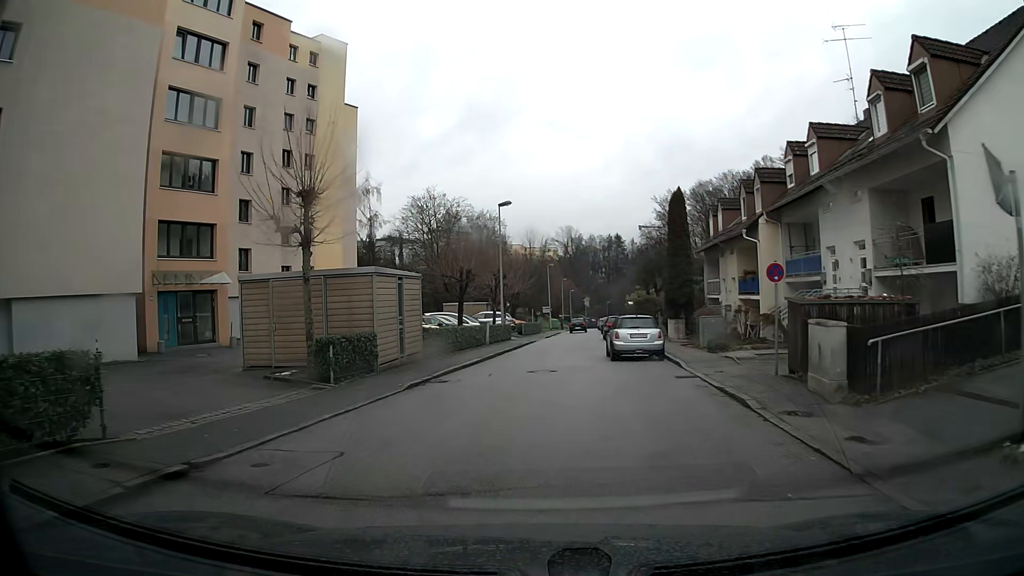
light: Day
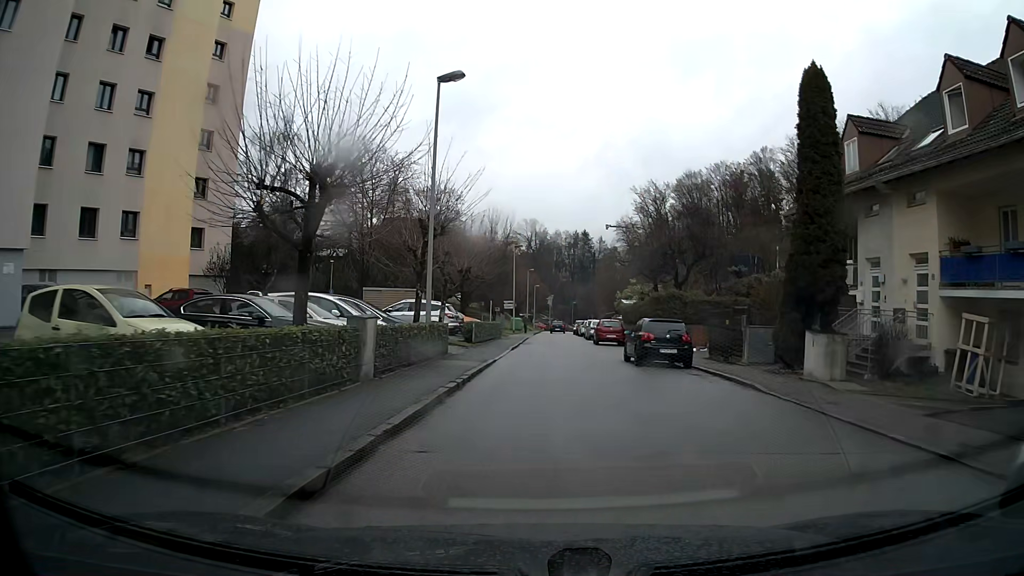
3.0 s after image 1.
(+0.4, +21.2) m; +6°
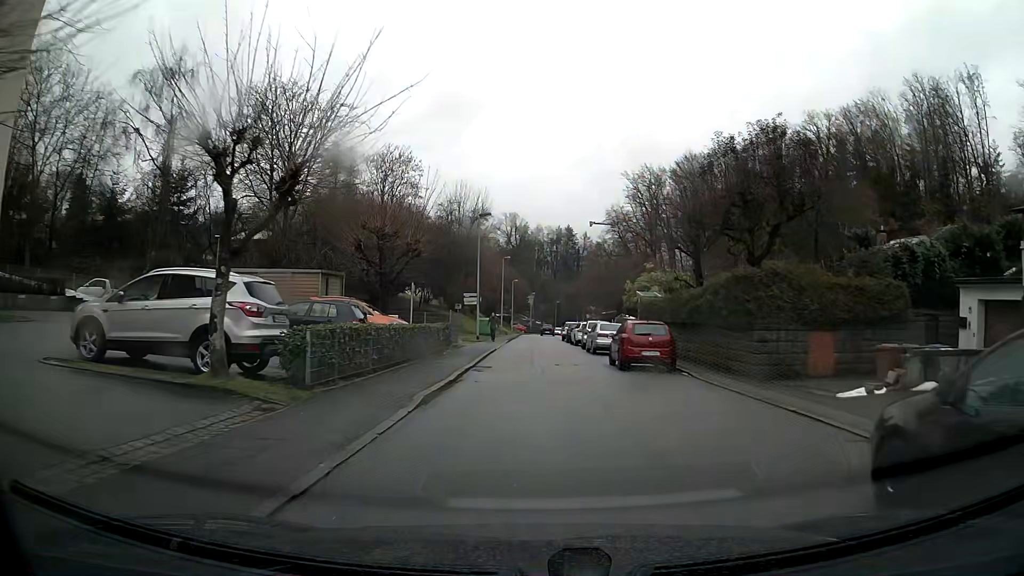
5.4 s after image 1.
(+0.3, +18.9) m; +1°
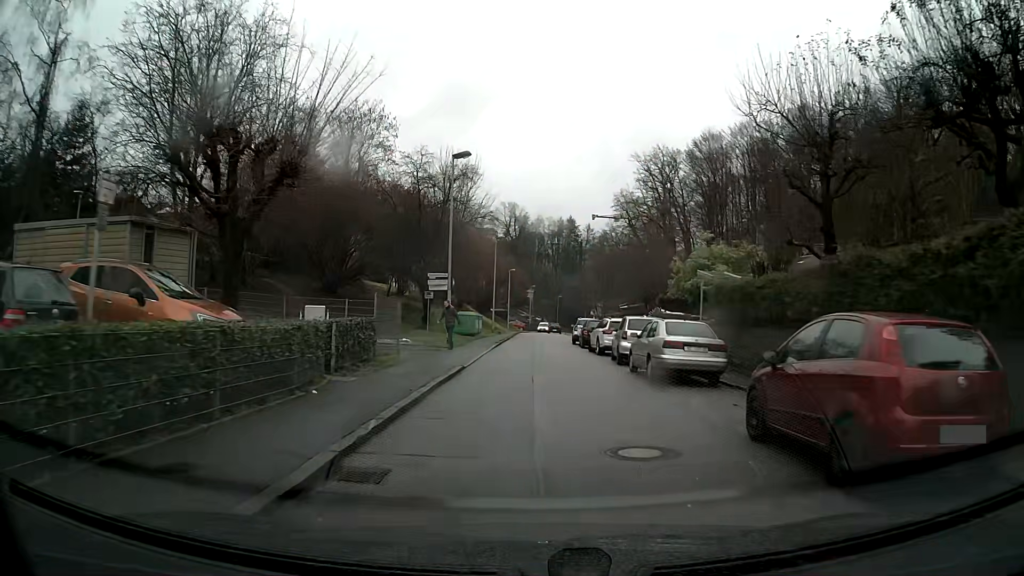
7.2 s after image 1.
(0.0, +14.6) m; 0°
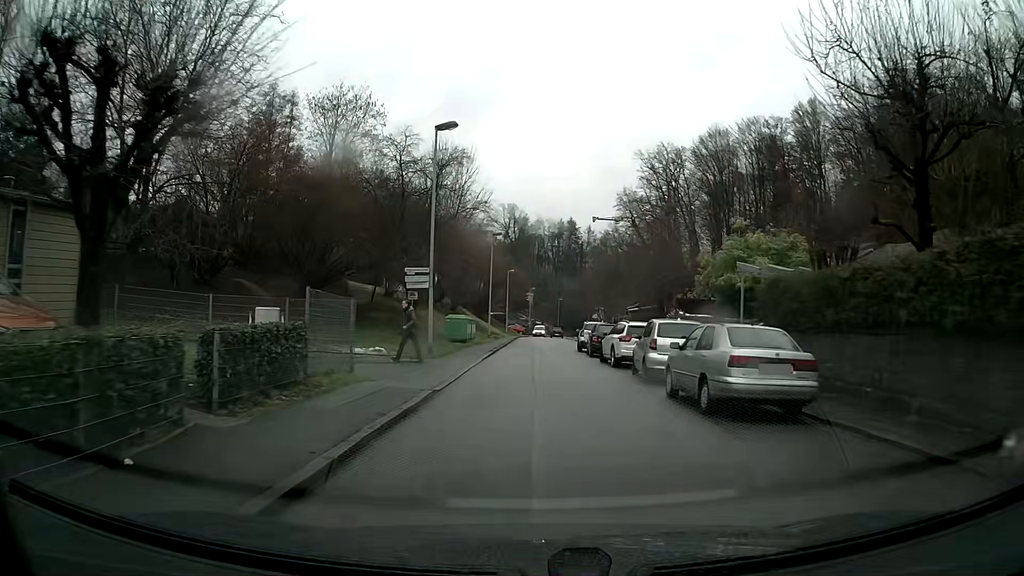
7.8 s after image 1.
(0.0, +4.9) m; 0°
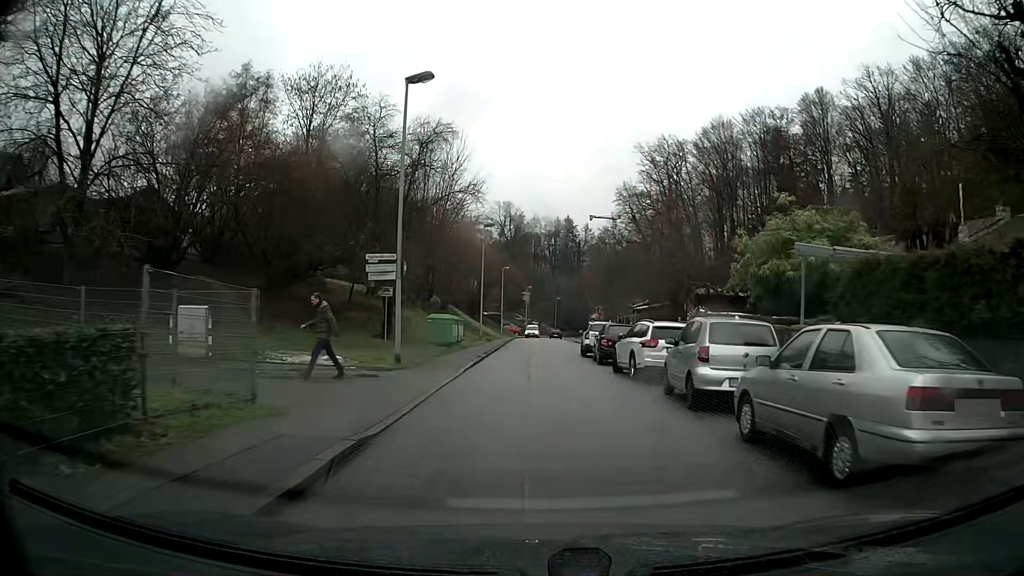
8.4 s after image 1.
(0.0, +4.9) m; 0°
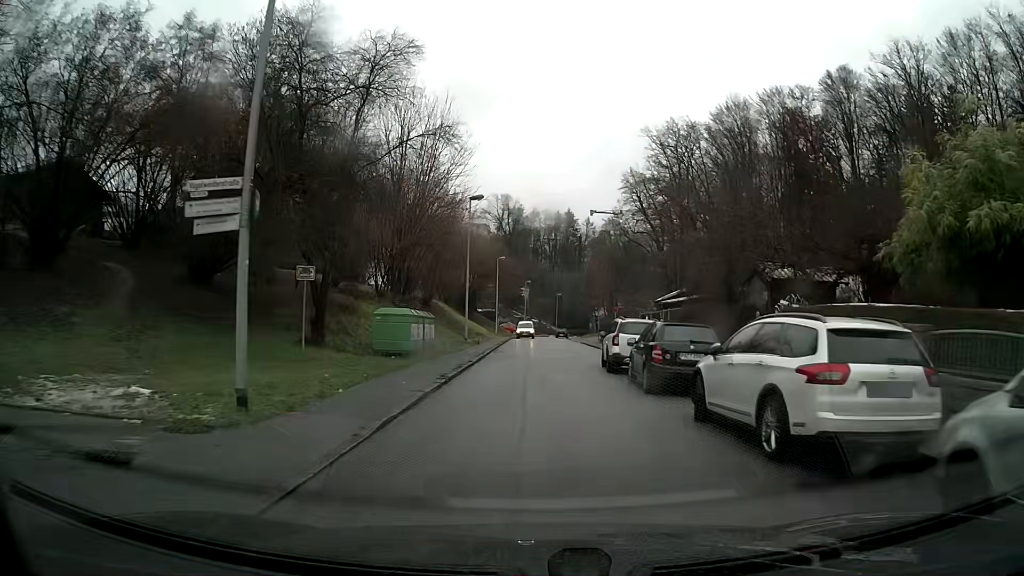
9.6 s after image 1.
(0.0, +9.8) m; 0°
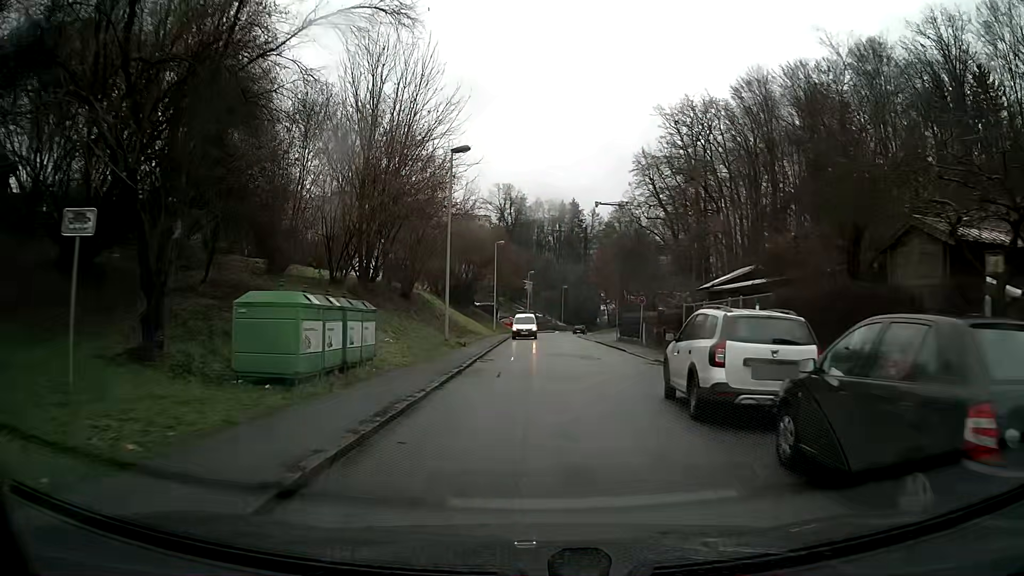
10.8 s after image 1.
(0.0, +9.8) m; 0°
(0, +10) (+1, +20) (+2, +30) (+2, +40) (+2, +50) (+2, +60) (+3, +70) (+4, +80) (+5, +90) (+6, +100) m
